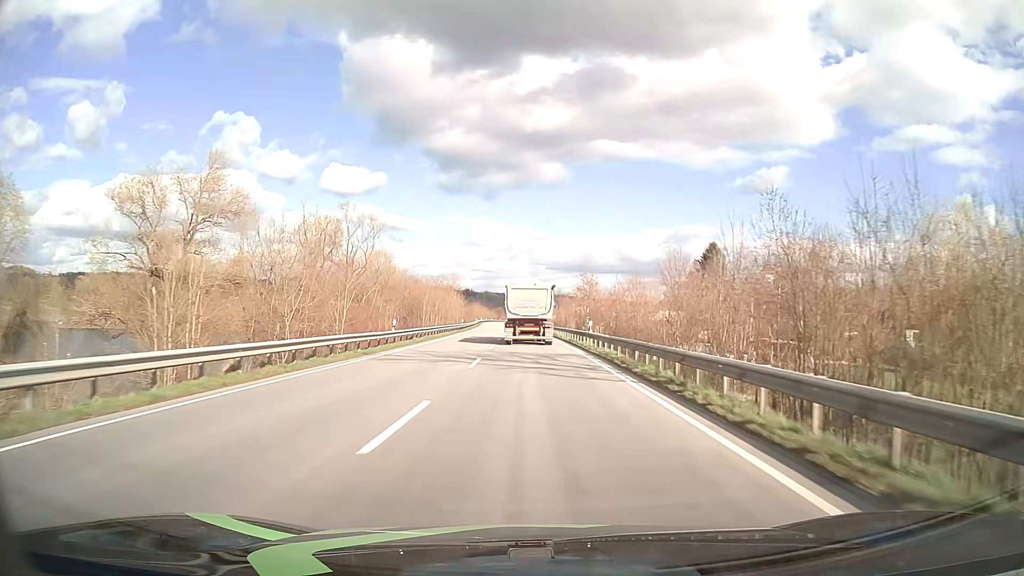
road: primary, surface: asphalt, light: Day
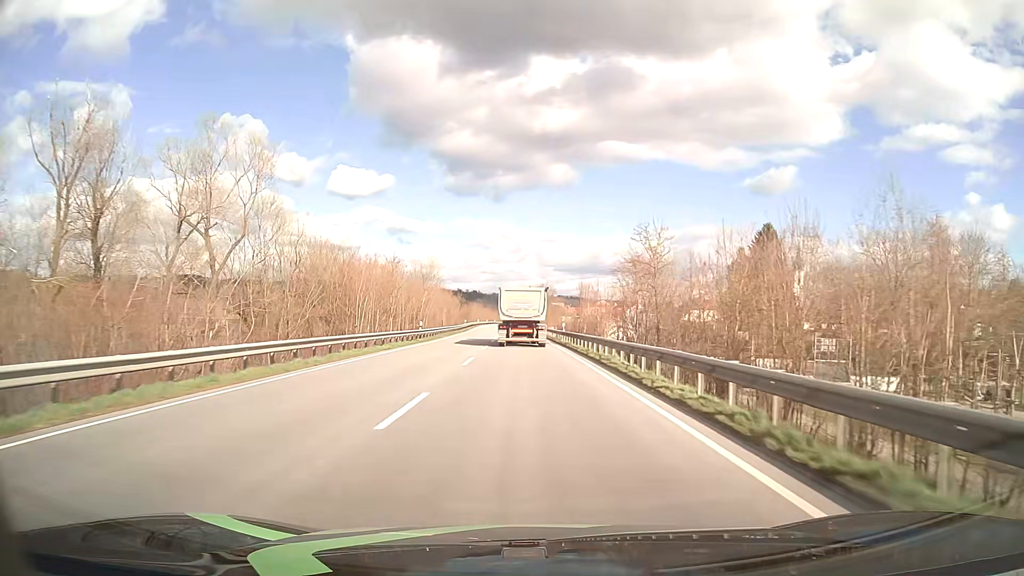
(-0.2, +35.2) m; -1°
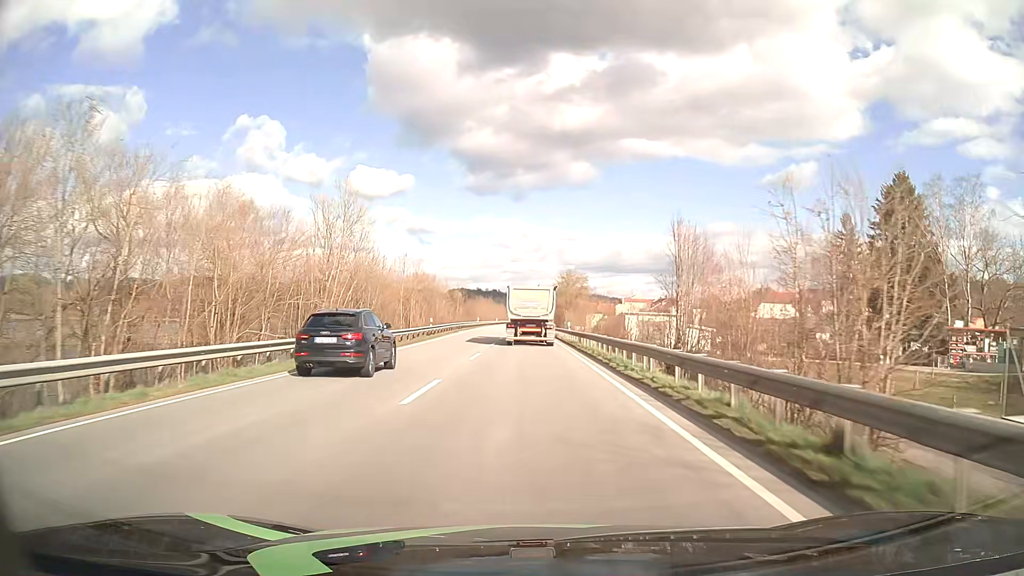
(-0.6, +46.7) m; -2°
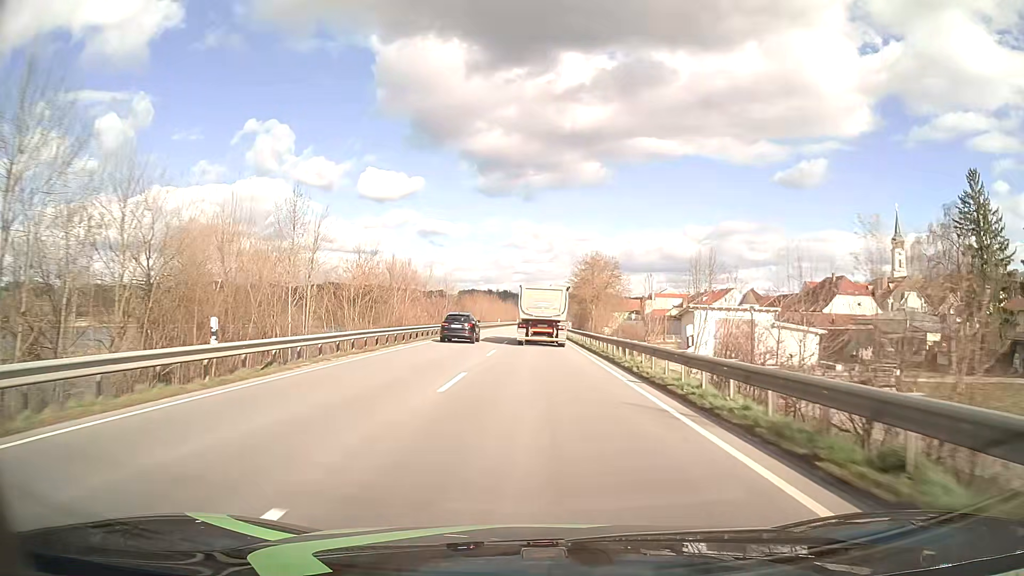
(-0.3, +35.0) m; -1°
(0, +10) (0, +20) (0, +30) (0, +40) (0, +50) (0, +60) (0, +70) (+1, +80) (+1, +90) (+1, +100) m
